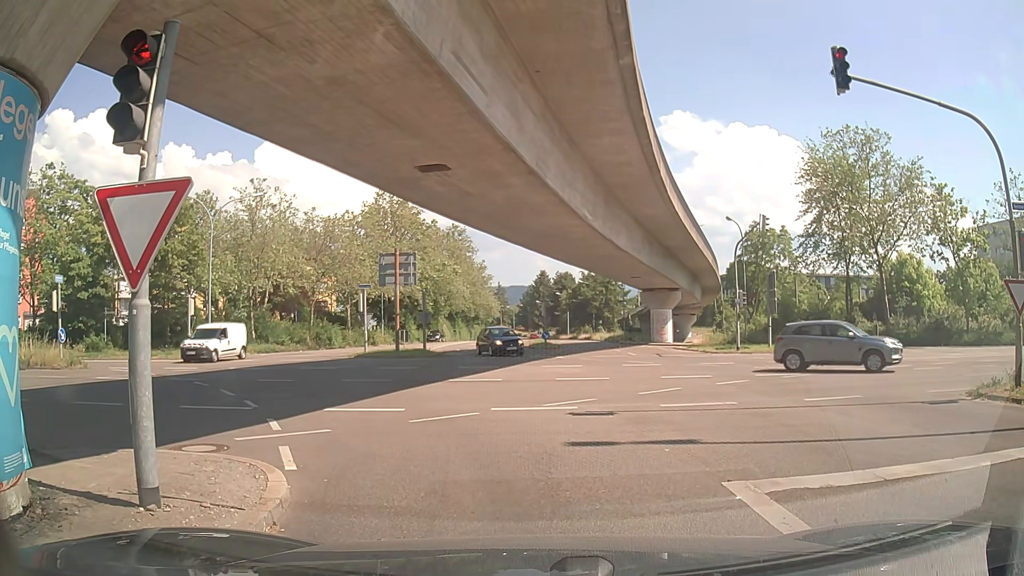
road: tertiary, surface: asphalt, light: Day
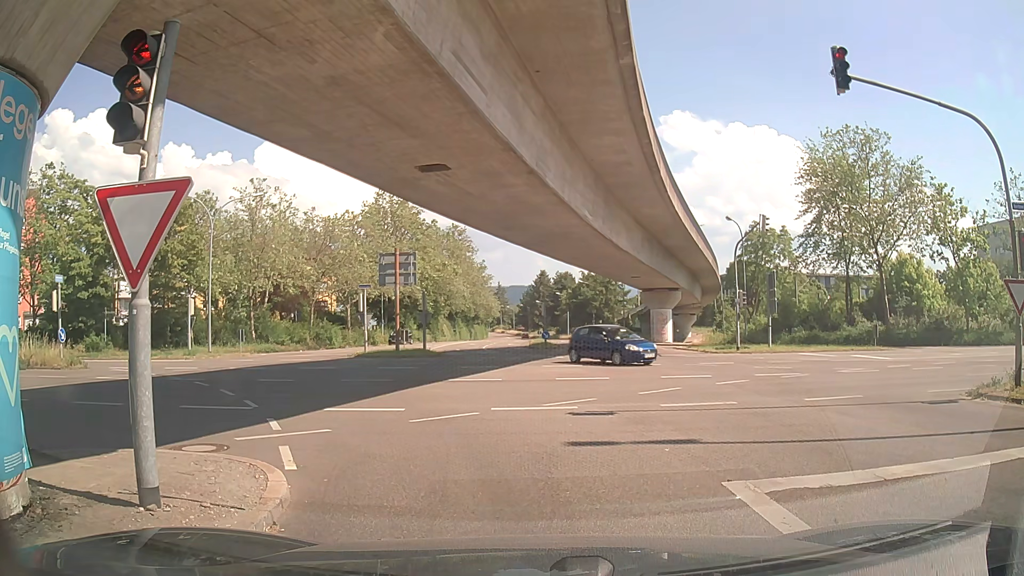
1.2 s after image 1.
(0.0, 0.0) m; 0°
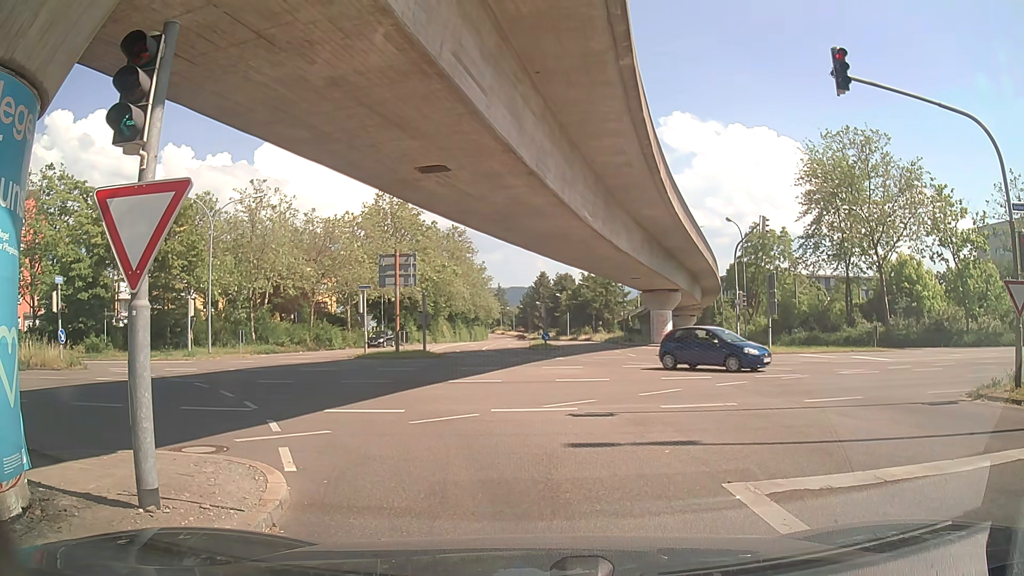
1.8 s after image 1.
(0.0, 0.0) m; 0°
